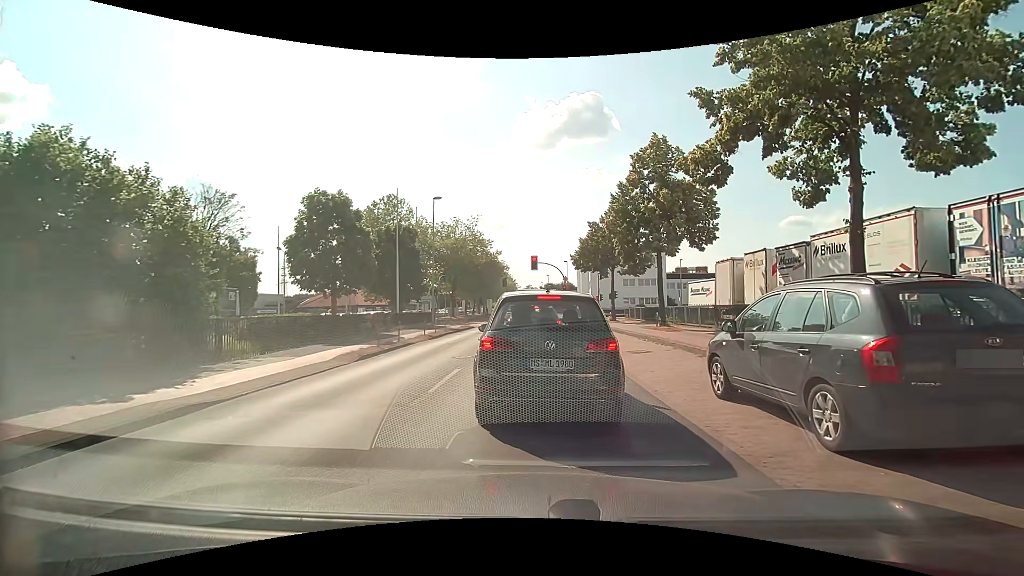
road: tertiary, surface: asphalt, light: Day
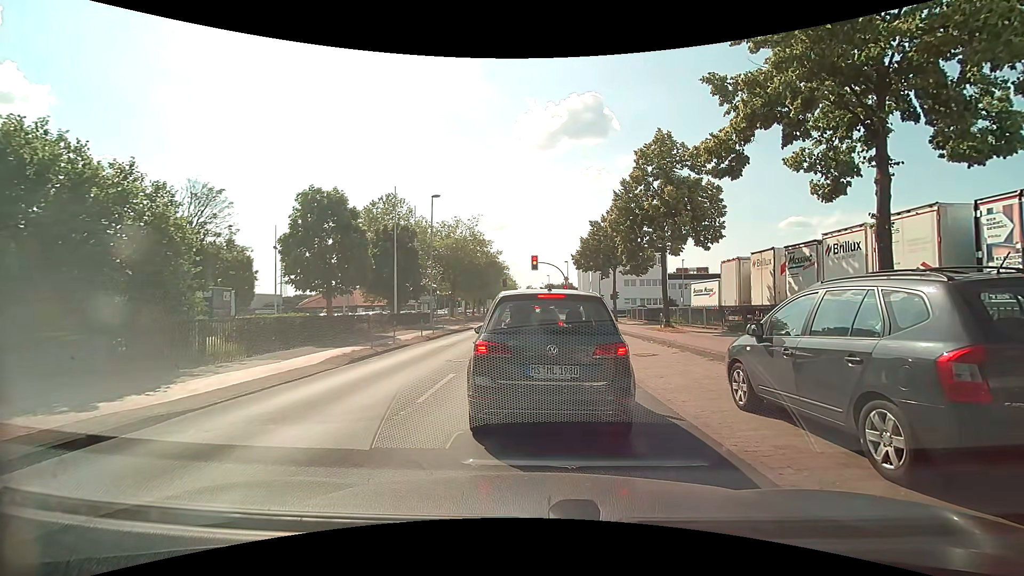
(0.0, +0.8) m; 0°
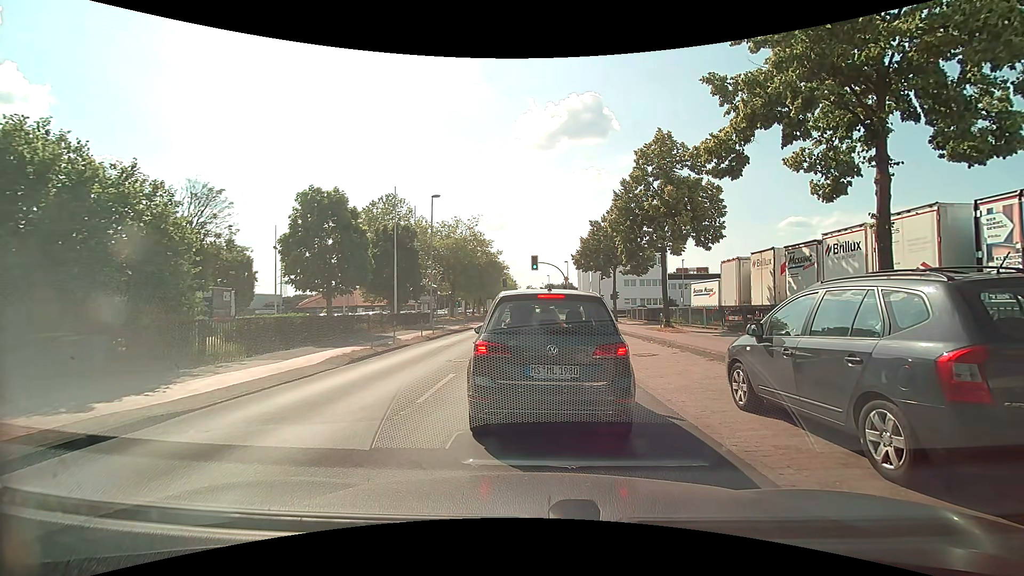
(0.0, 0.0) m; 0°
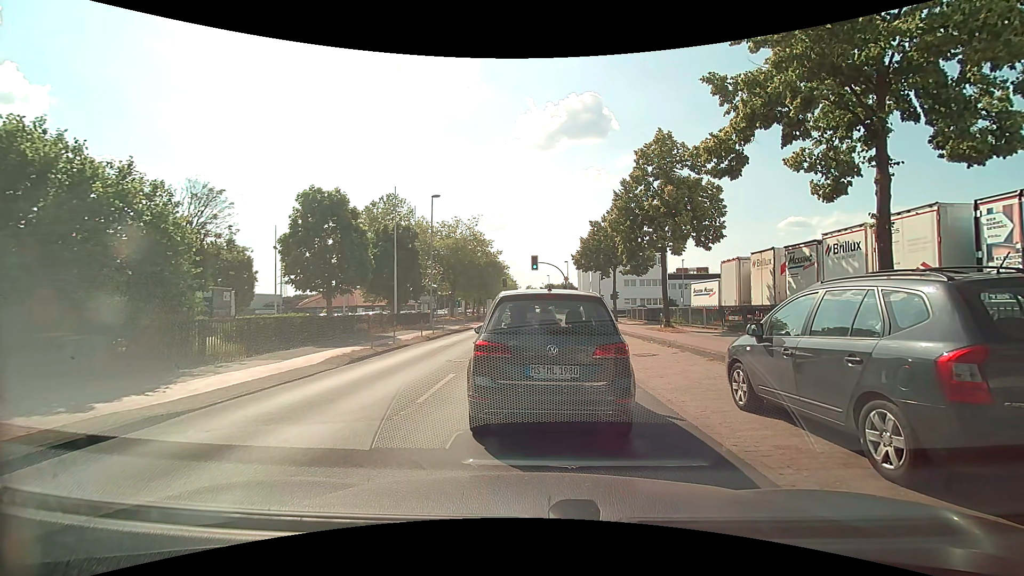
(0.0, 0.0) m; 0°
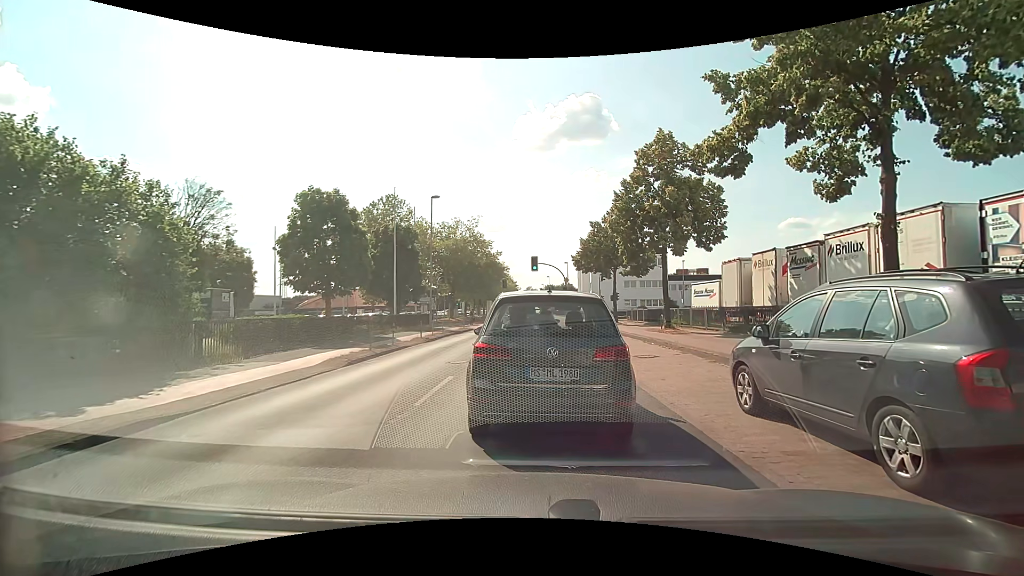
(0.0, +0.1) m; 0°
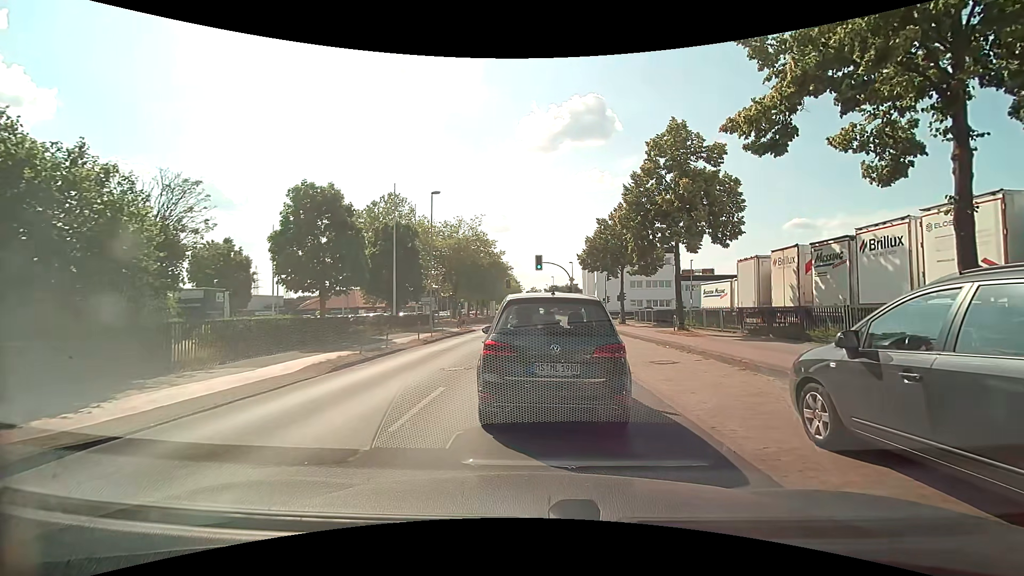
(0.0, +1.6) m; 0°
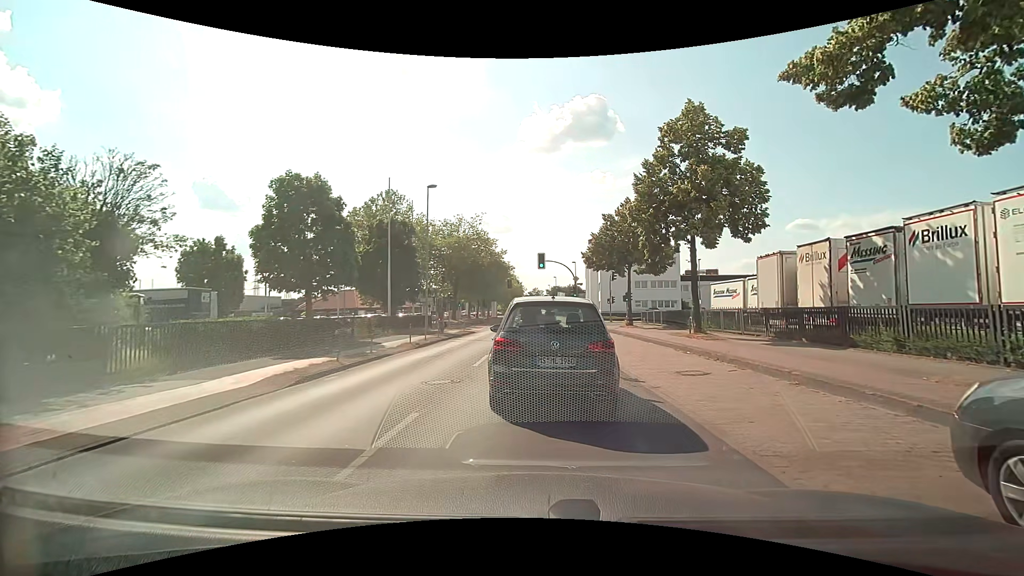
(0.0, +2.2) m; 0°
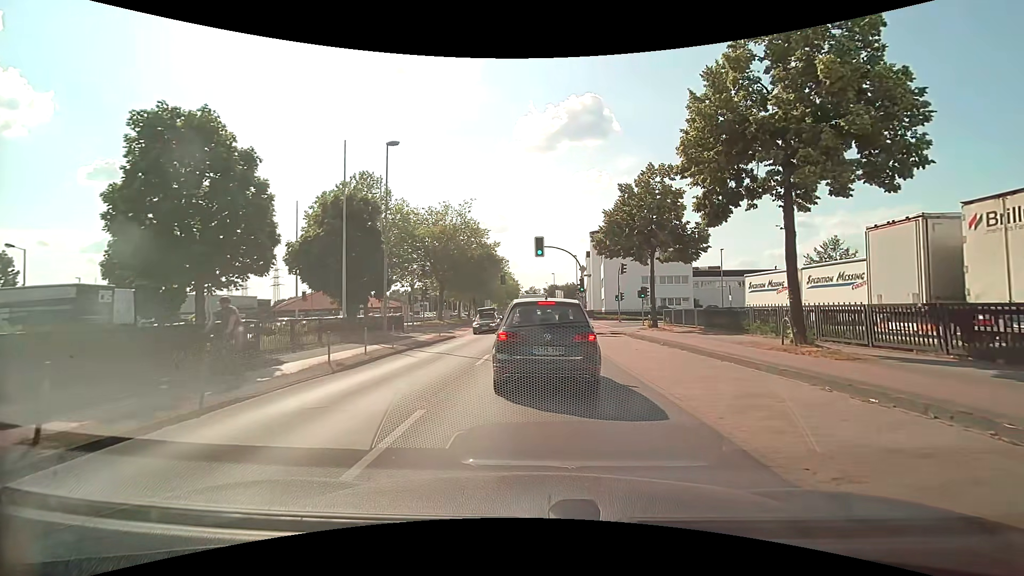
(+0.1, +8.9) m; +1°
